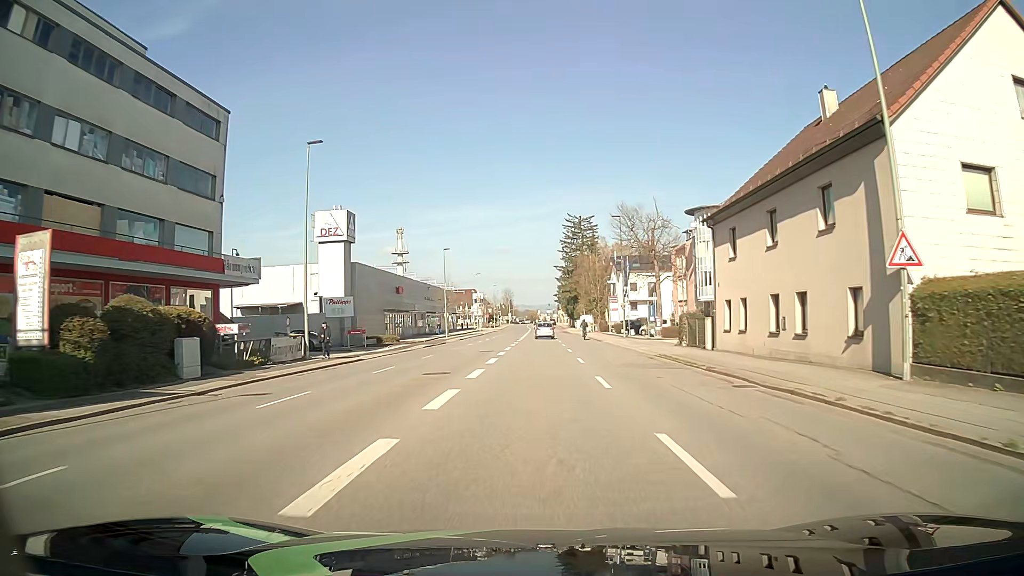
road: tertiary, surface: asphalt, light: Day
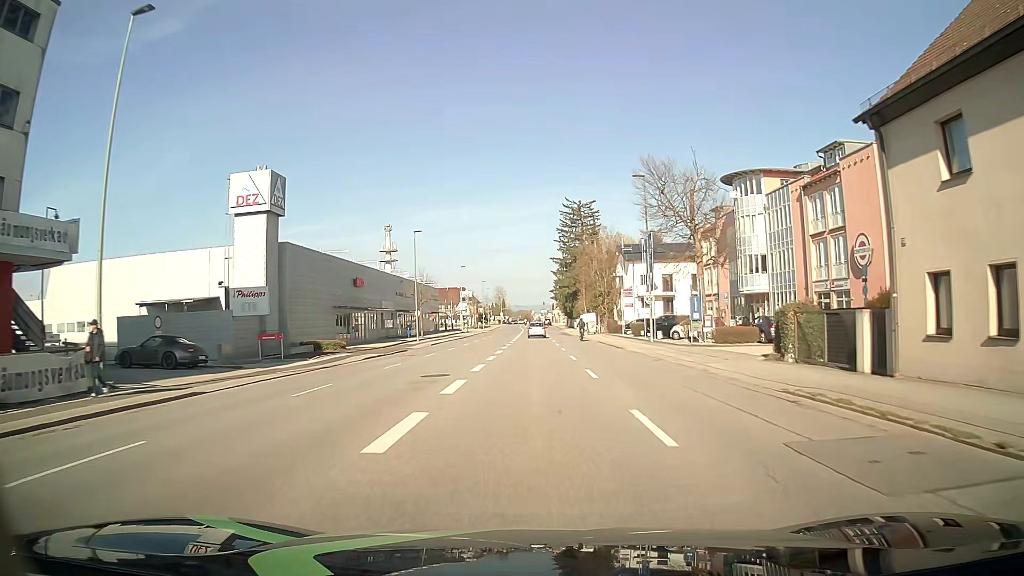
(+0.1, +15.8) m; +1°
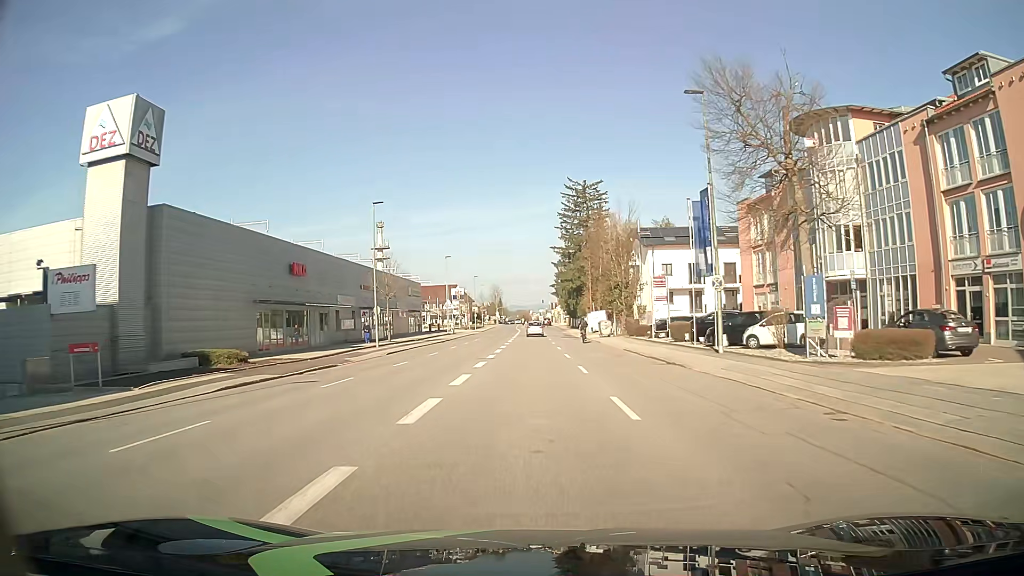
(0.0, +15.8) m; 0°
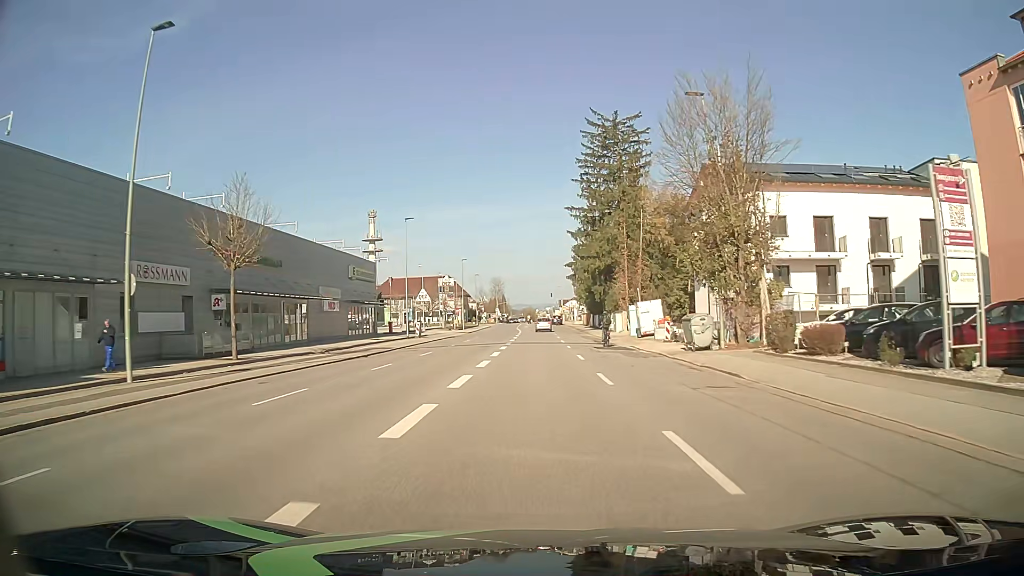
(-0.2, +31.5) m; -1°
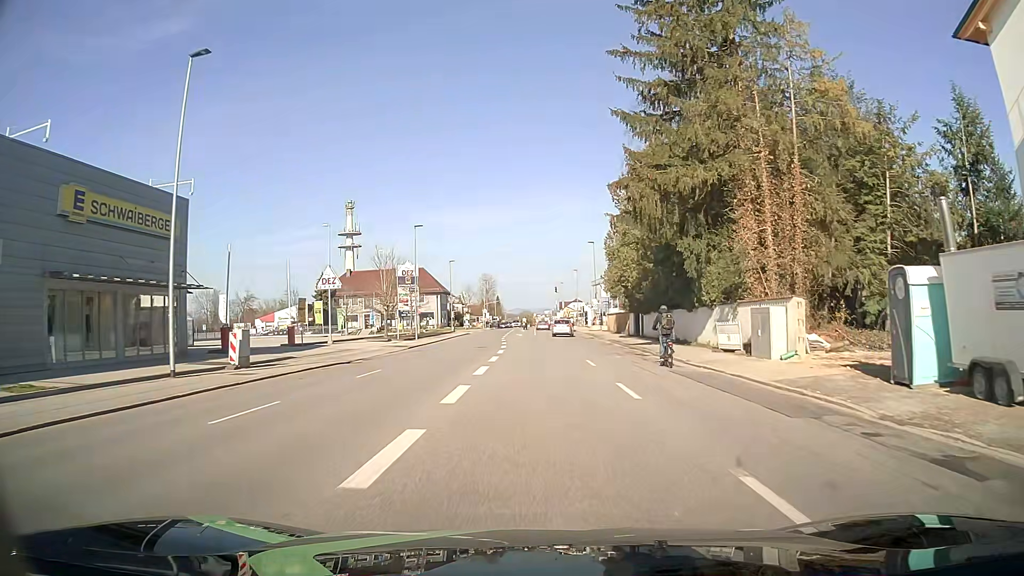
(0.0, +38.4) m; 0°
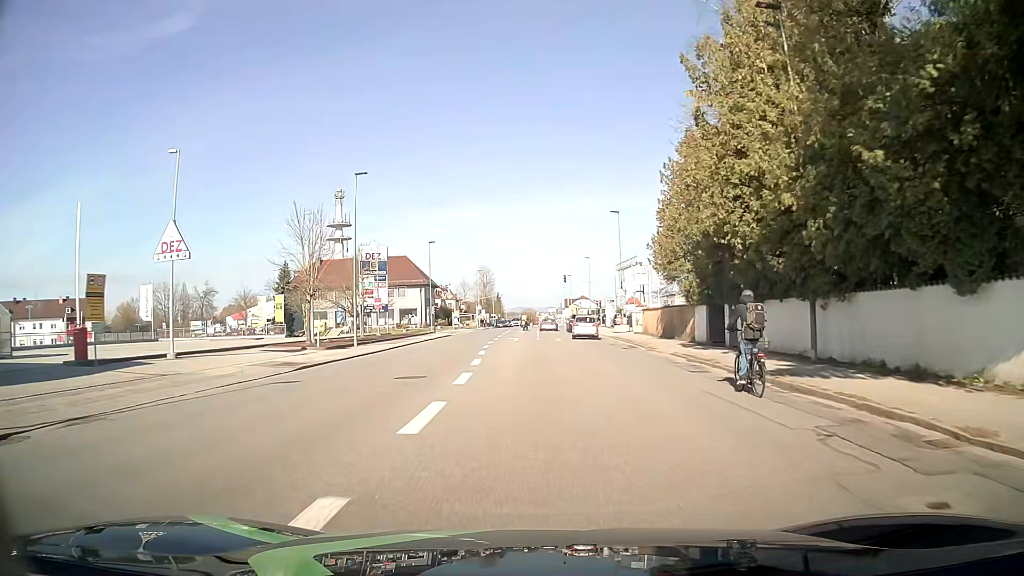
(+0.1, +21.3) m; 0°
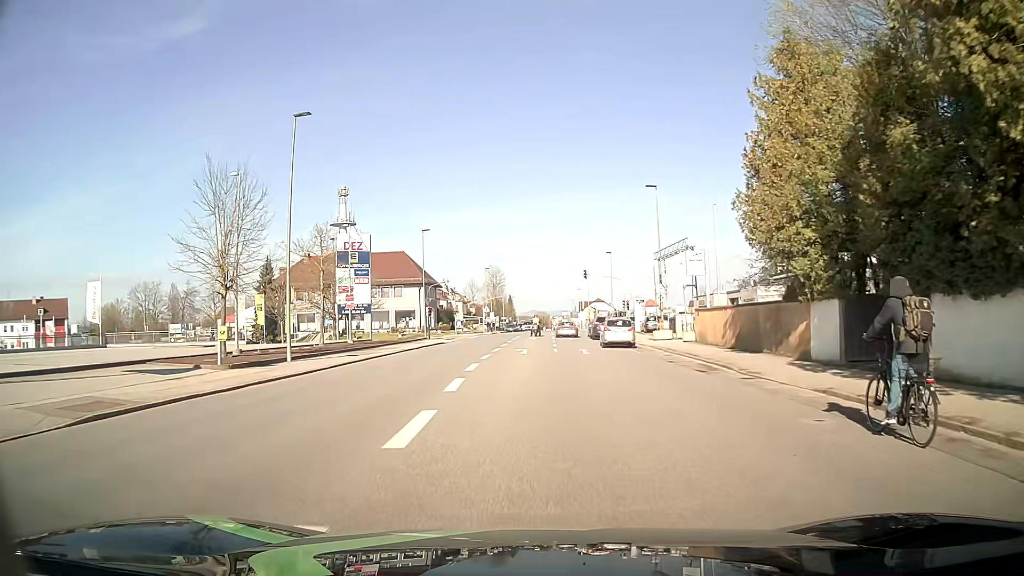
(-0.1, +12.7) m; -1°
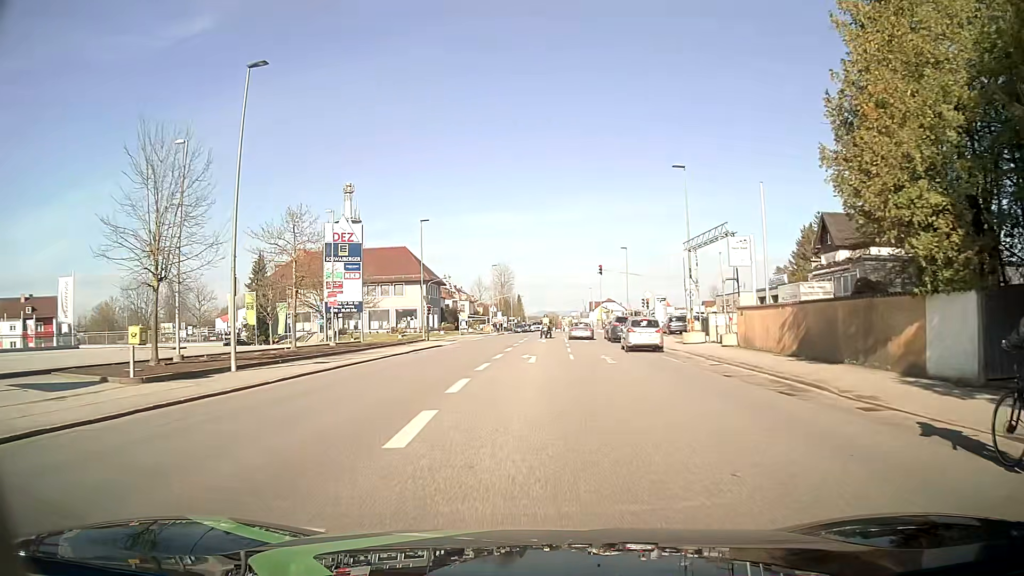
(-0.1, +6.0) m; -1°
